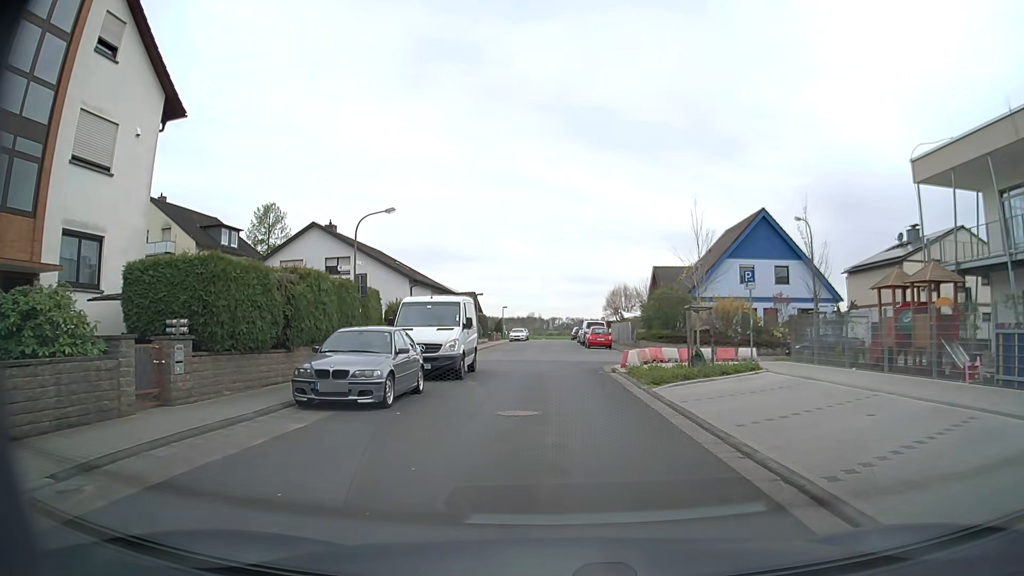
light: Day
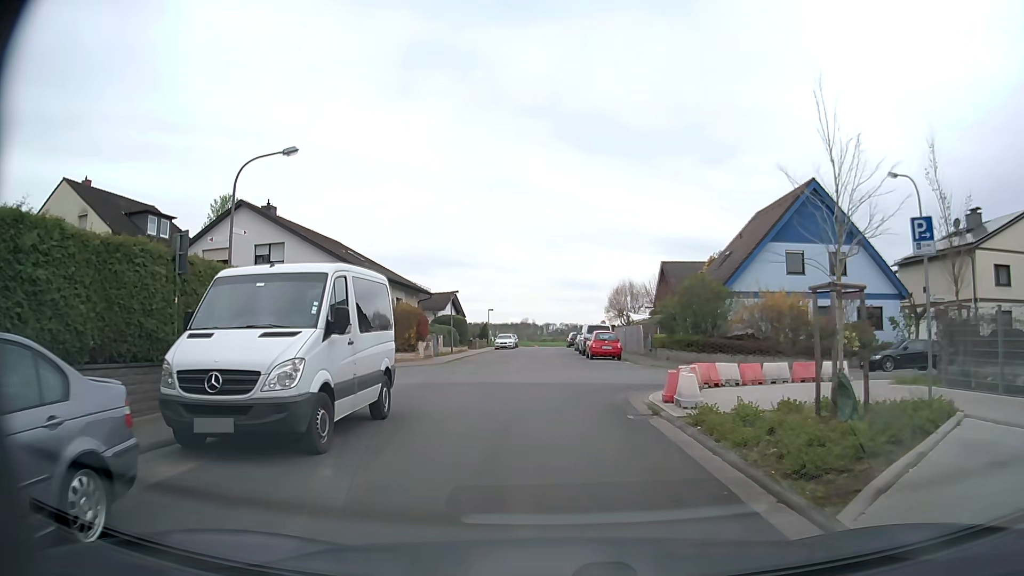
(+0.2, +10.6) m; +1°
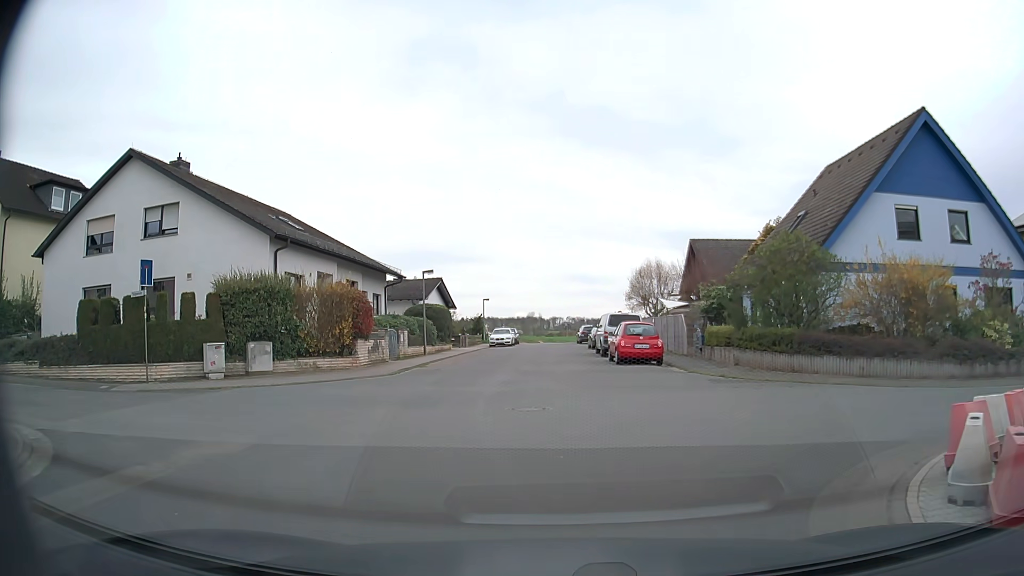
(-0.1, +11.4) m; -2°
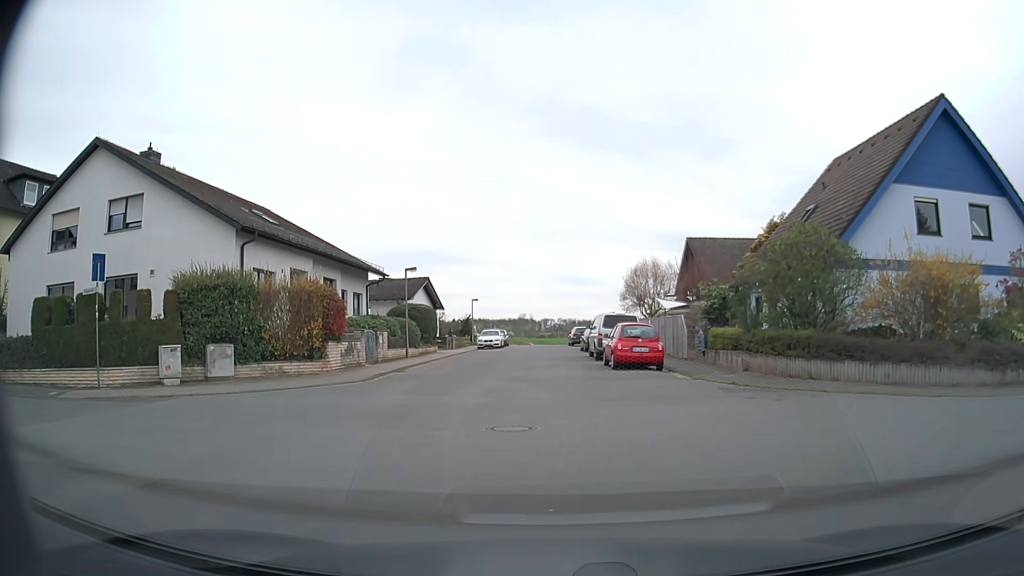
(0.0, +2.0) m; +1°
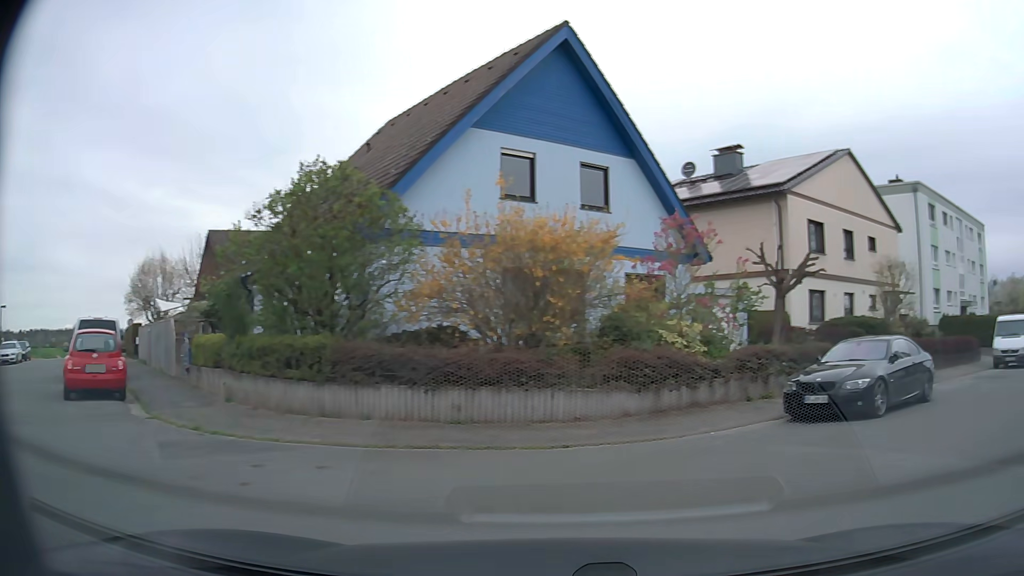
(+1.8, +7.0) m; +39°
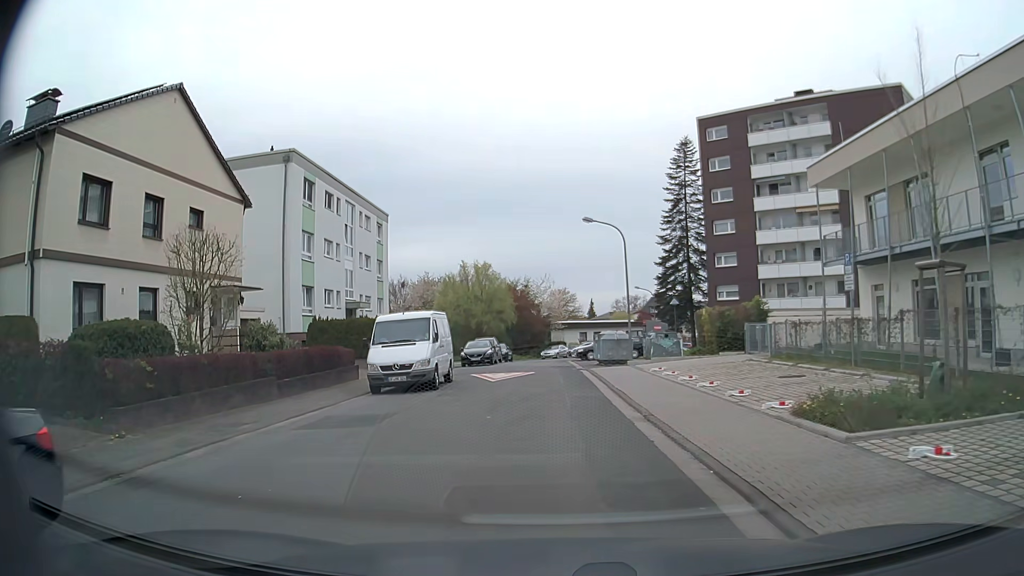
(+6.2, +8.6) m; +52°
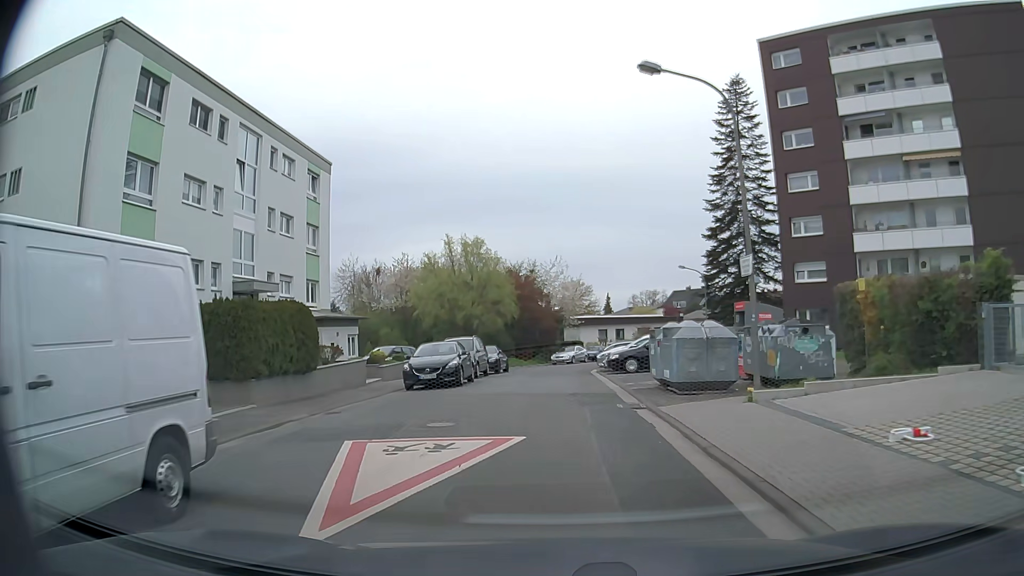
(-0.3, +17.0) m; -1°
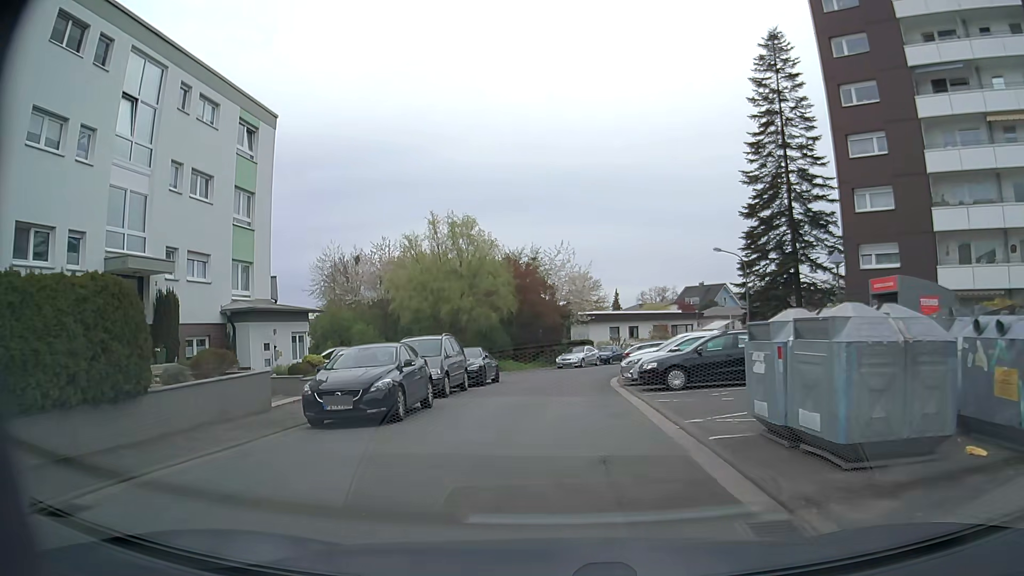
(0.0, +8.8) m; -1°
(0, +10) (0, +20) (+1, +30) (+3, +40) (+7, +49) (+13, +57) (+20, +64) (+29, +69) (+29, +78) (+24, +87) m
